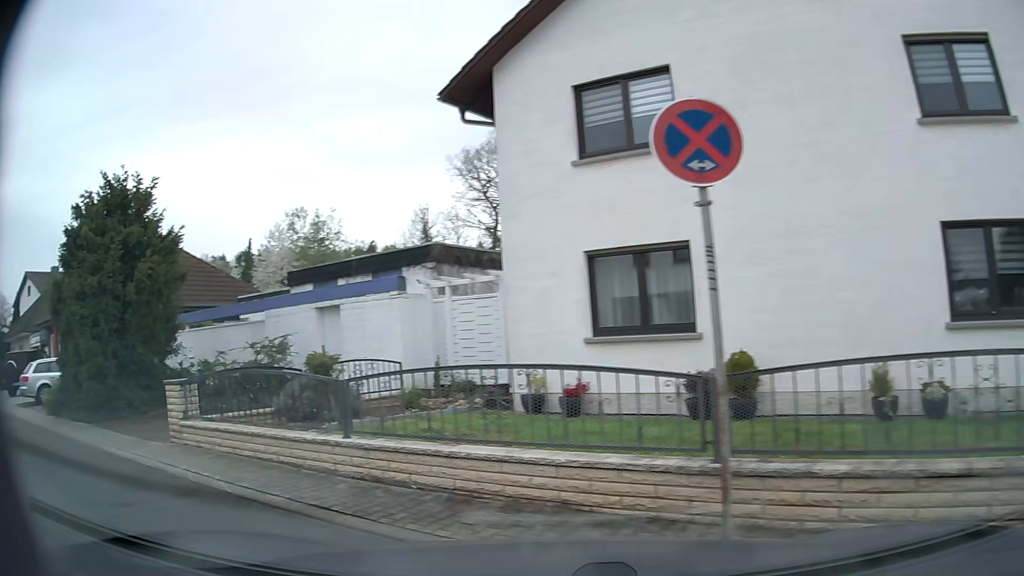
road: residential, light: Day
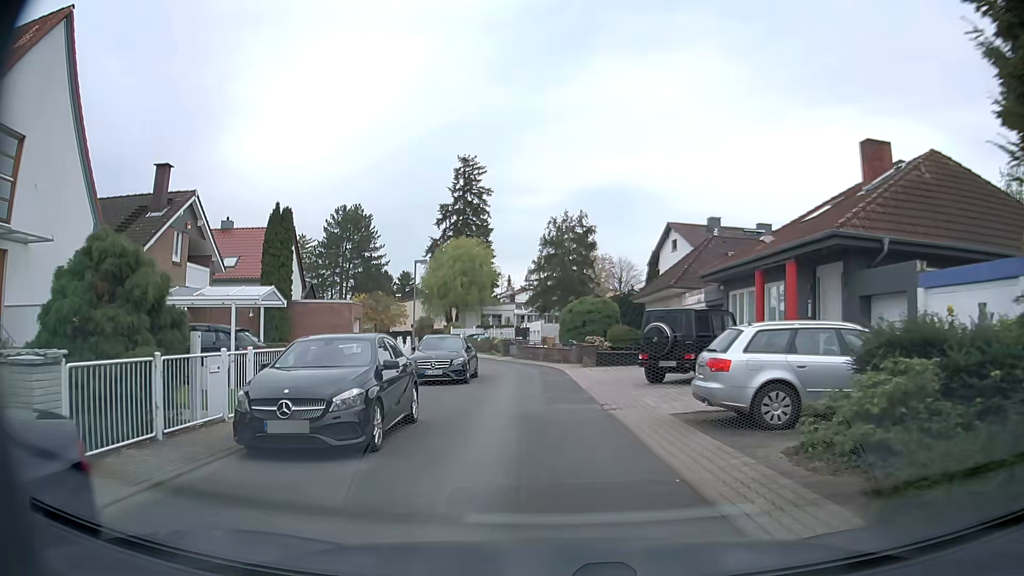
(-9.7, +10.0) m; -58°
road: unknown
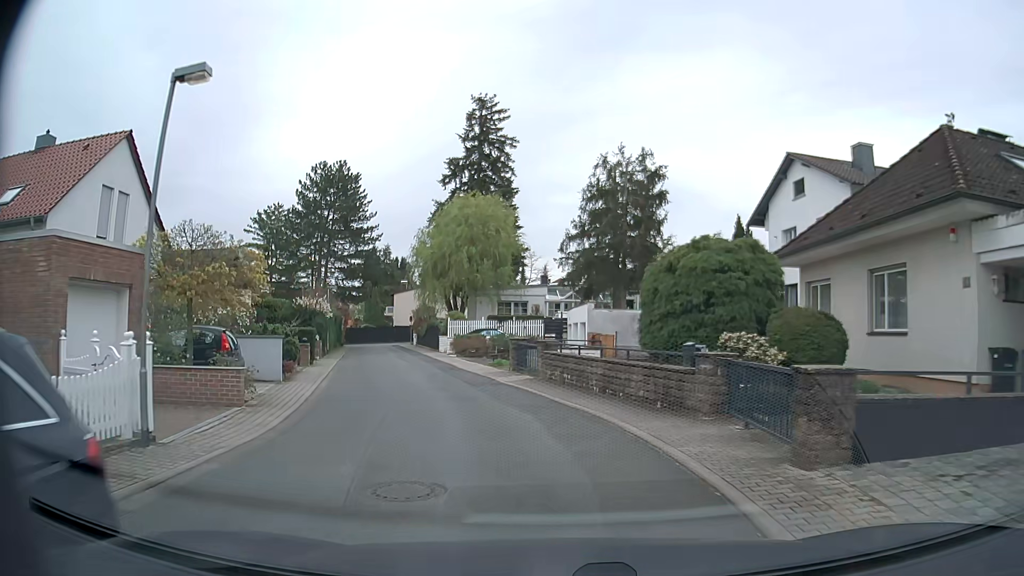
(-0.5, +21.6) m; -1°
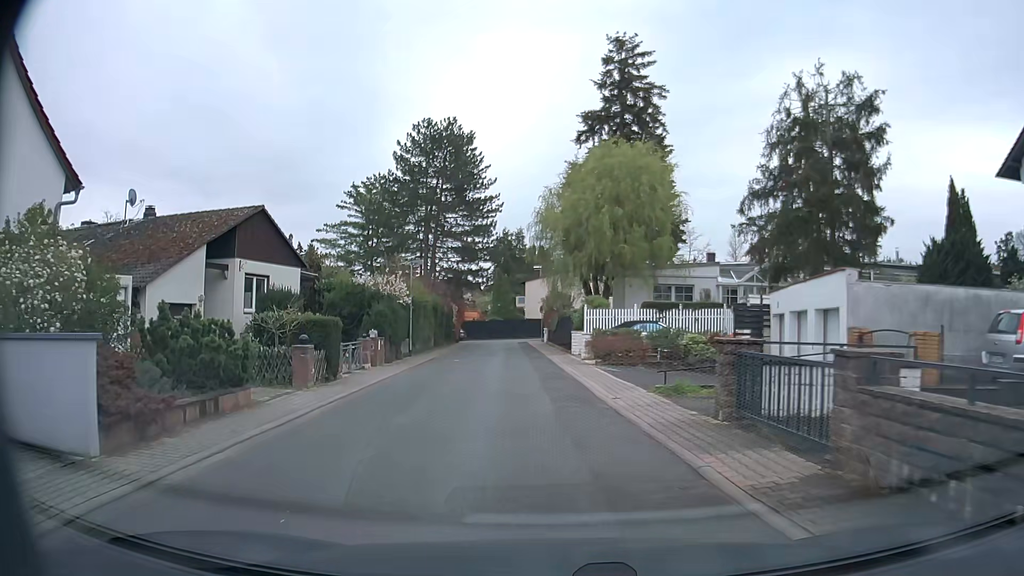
(-1.5, +13.0) m; -13°
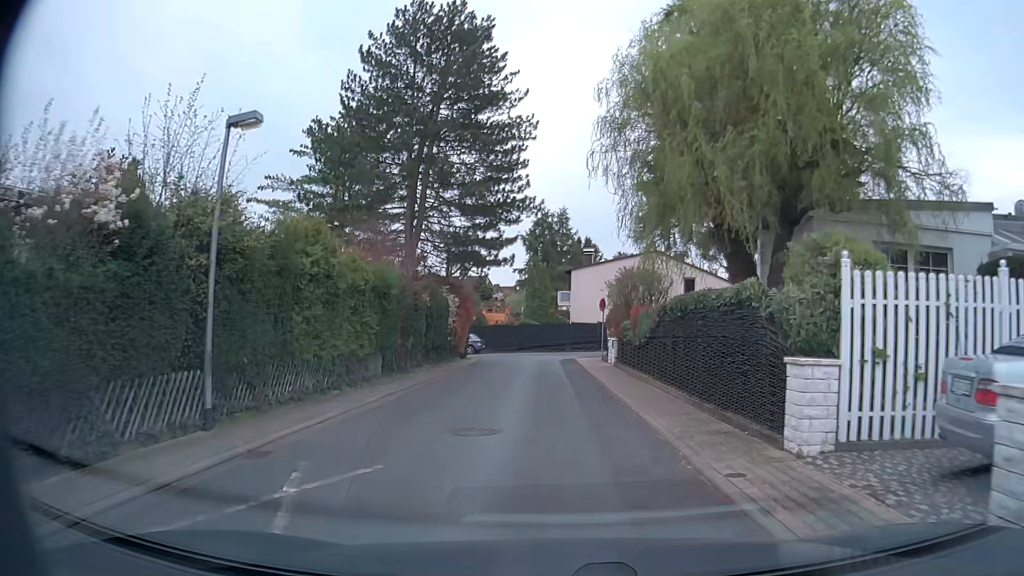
(-1.3, +21.8) m; -3°
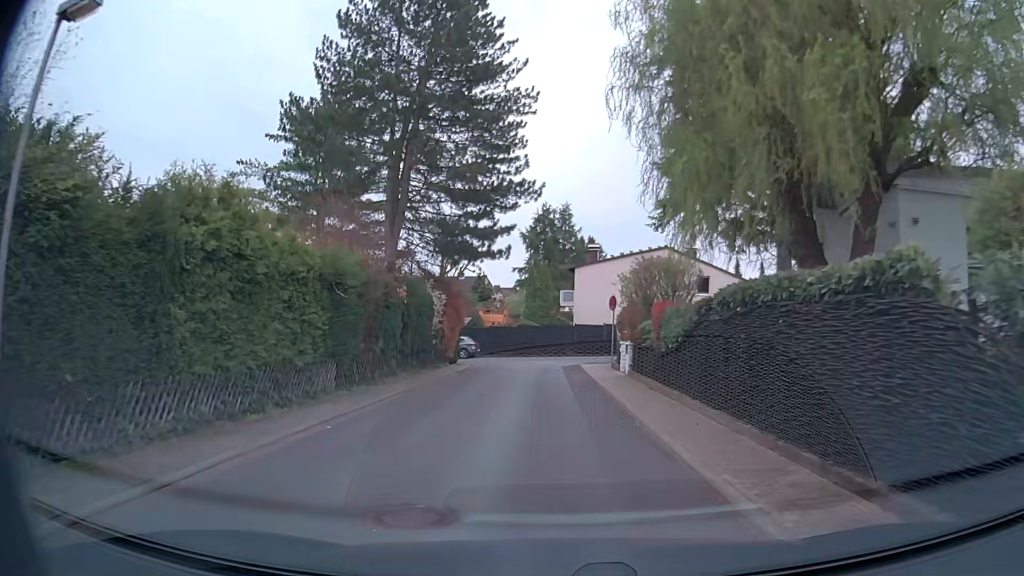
(-0.1, +4.3) m; -1°
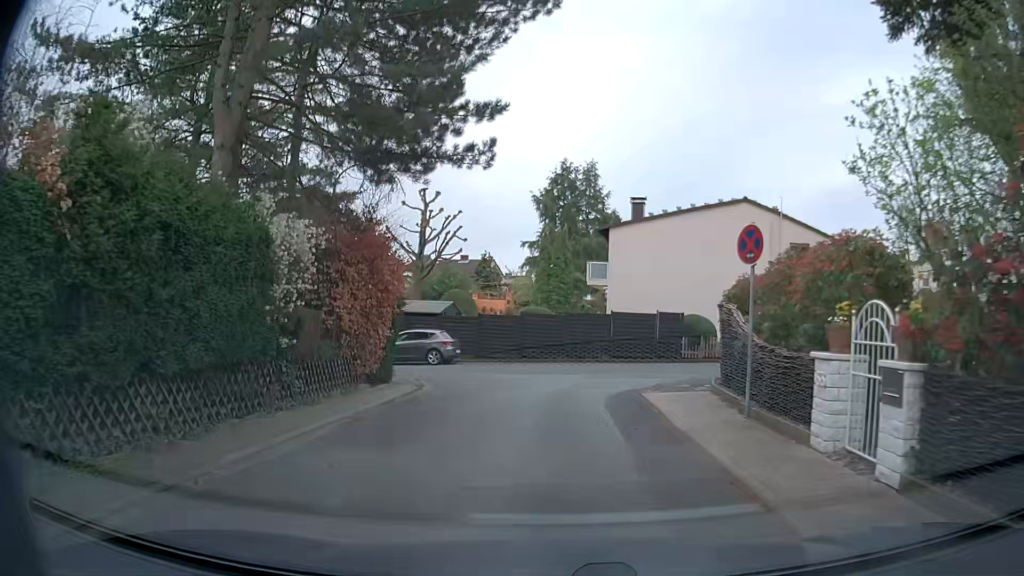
(-0.2, +16.2) m; -2°
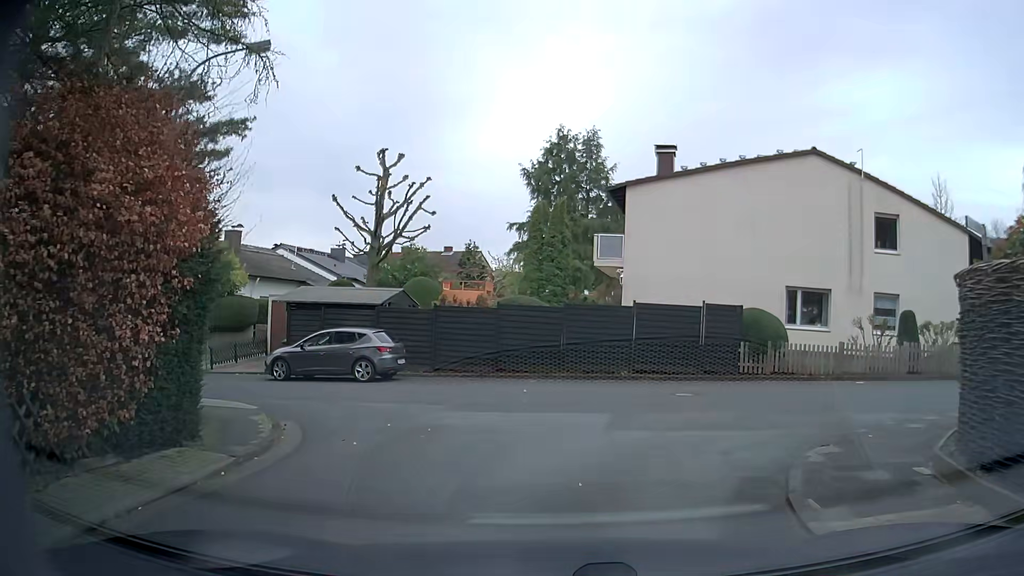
(+0.1, +9.4) m; +1°
